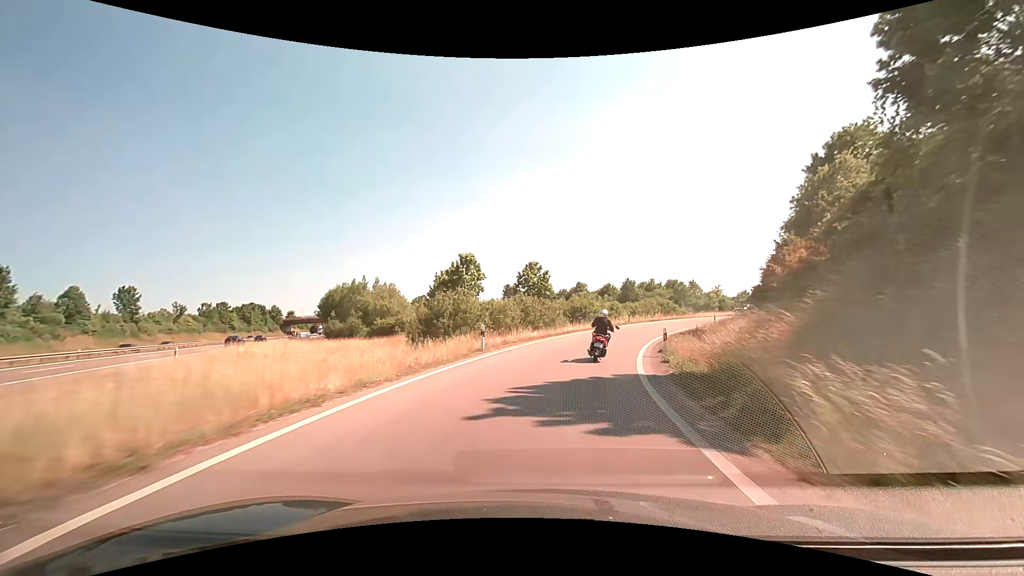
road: trunk_link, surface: asphalt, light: Day
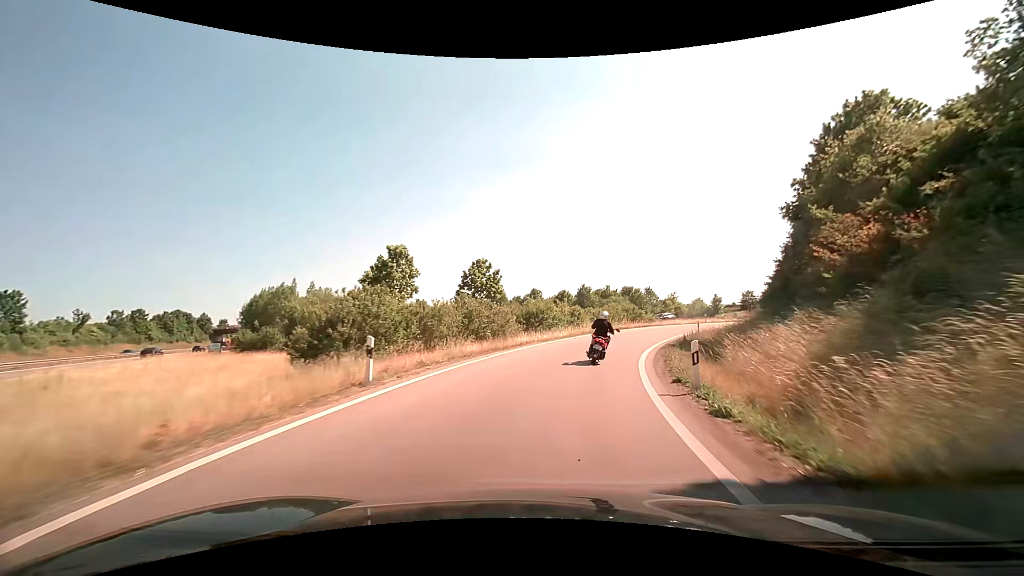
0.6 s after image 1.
(+0.3, +8.4) m; +5°
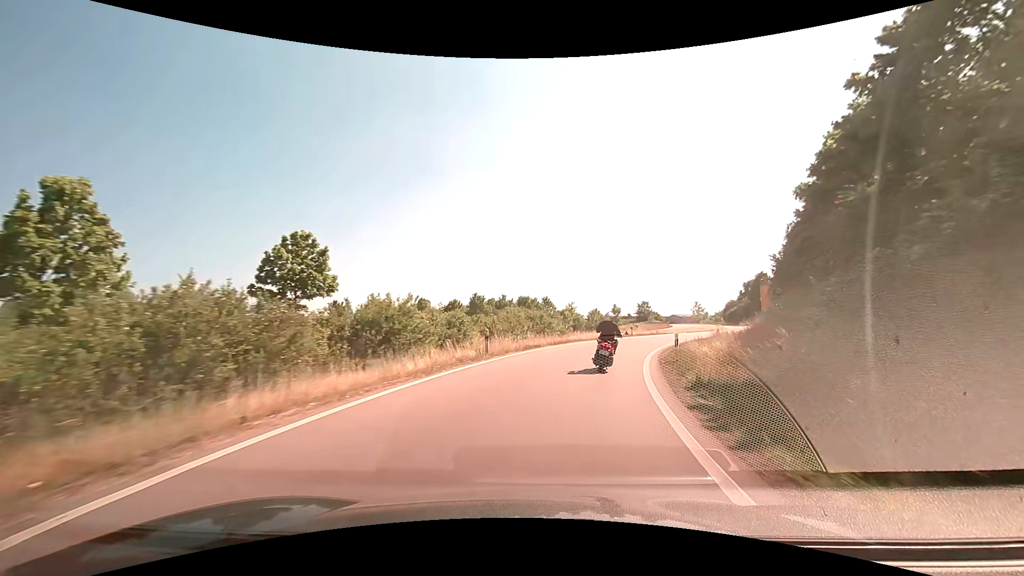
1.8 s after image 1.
(+1.8, +17.2) m; +12°
(+1, +10) (+3, +20) (+6, +29) (+10, +38) (+14, +47) (+19, +56) (+24, +65) (+29, +73) (+33, +83) (+36, +92) m
